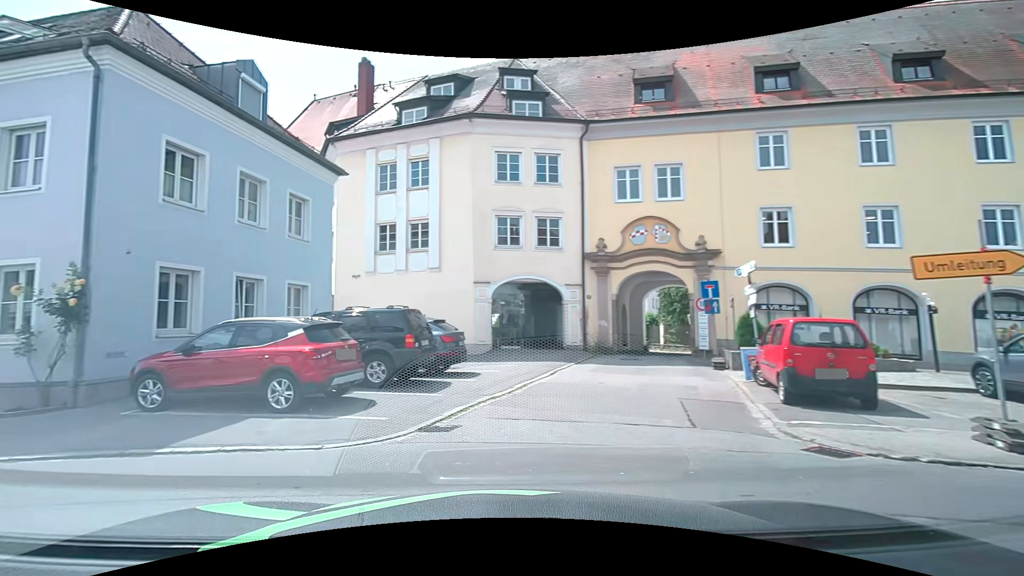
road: secondary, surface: asphalt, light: Day
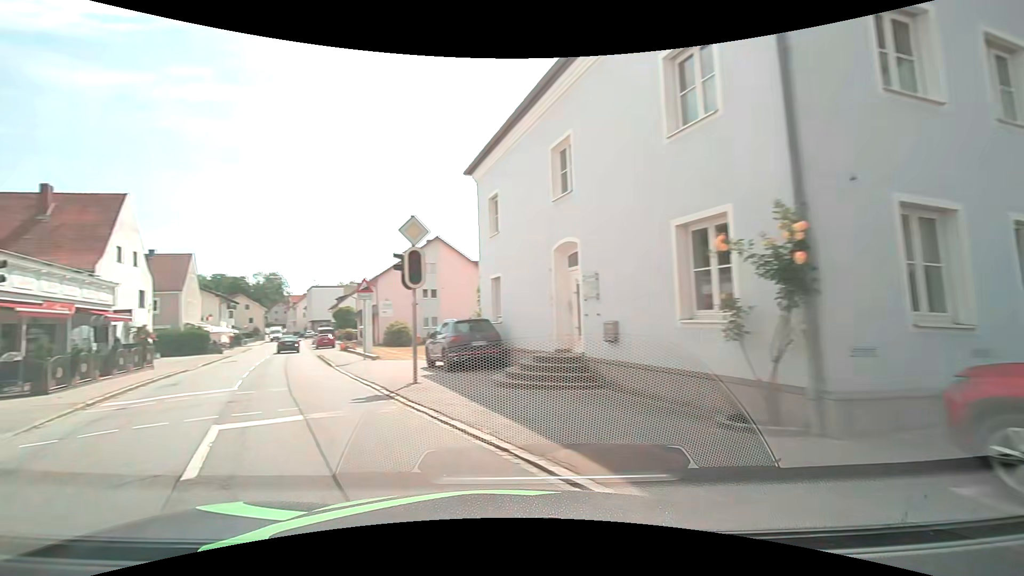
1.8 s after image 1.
(-3.4, +5.3) m; -62°
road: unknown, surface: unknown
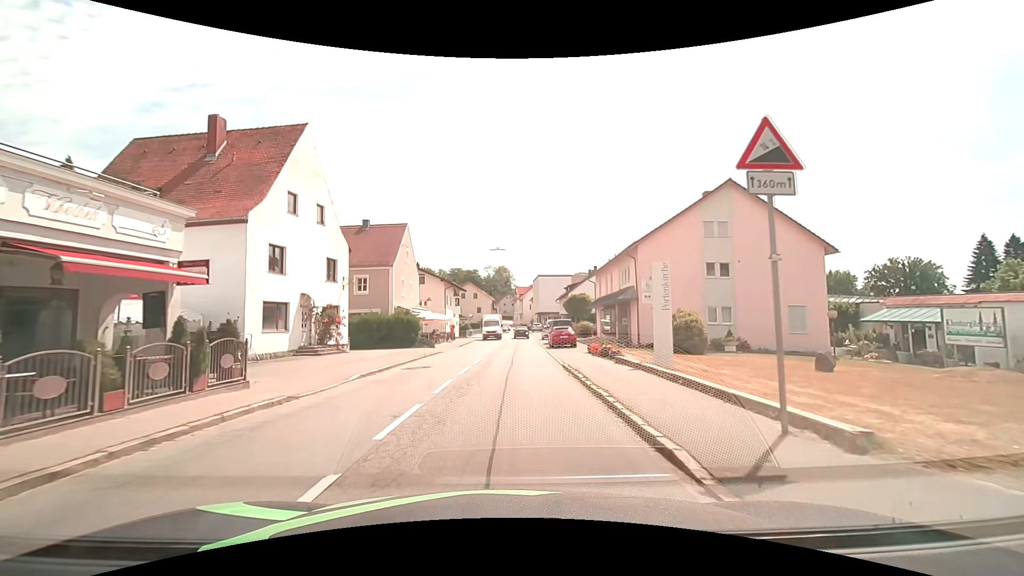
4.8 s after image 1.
(-6.9, +17.8) m; -26°
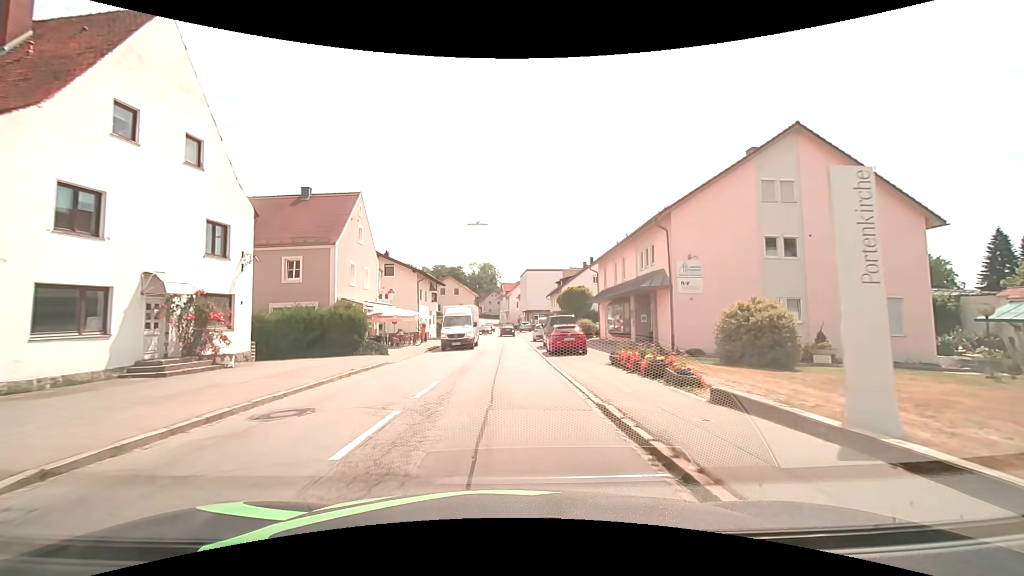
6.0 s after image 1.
(+0.3, +10.0) m; +2°
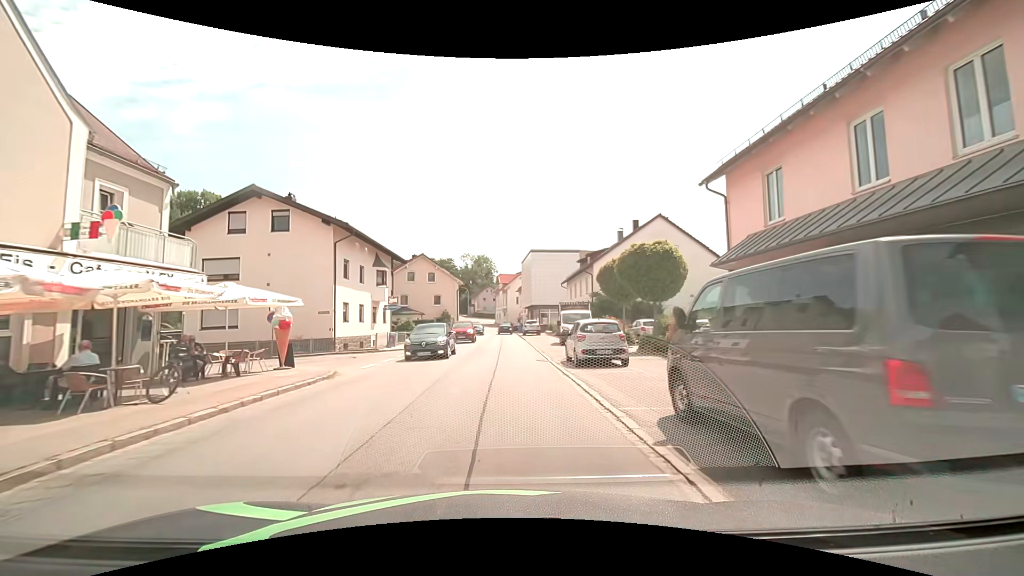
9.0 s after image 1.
(+0.1, +26.7) m; +1°
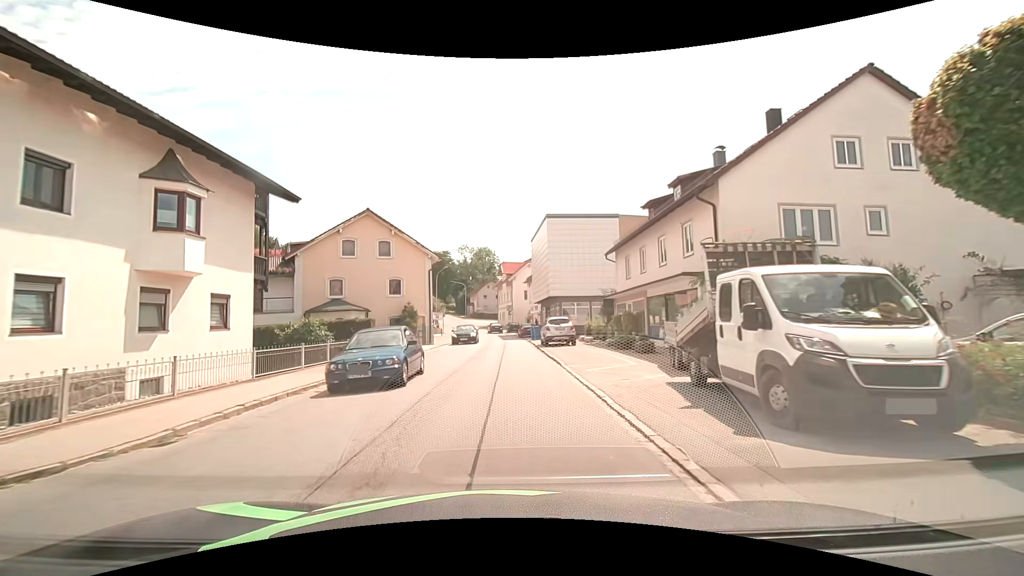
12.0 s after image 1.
(-0.1, +24.4) m; -1°
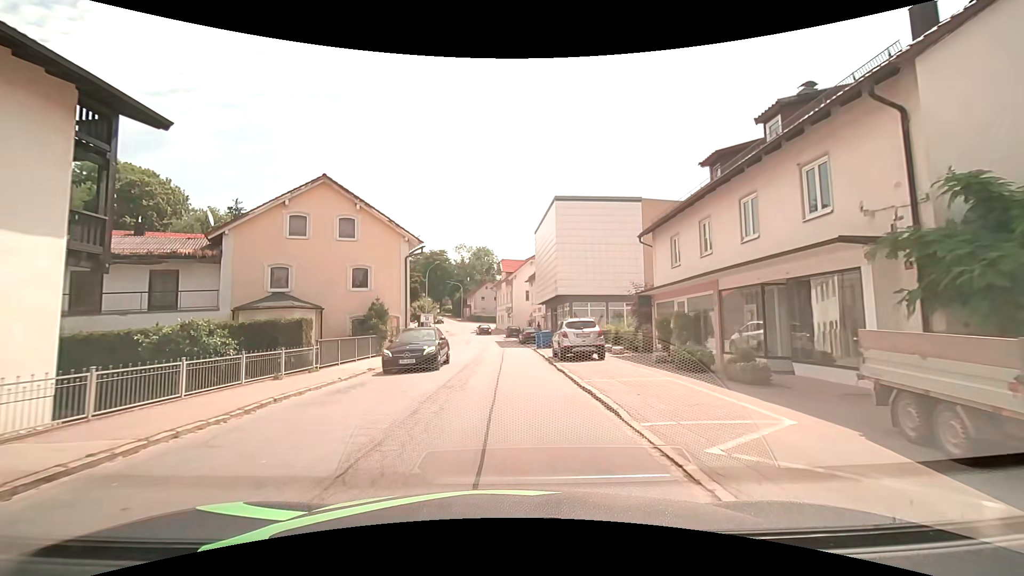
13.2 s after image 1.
(-0.1, +8.5) m; 0°
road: secondary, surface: asphalt
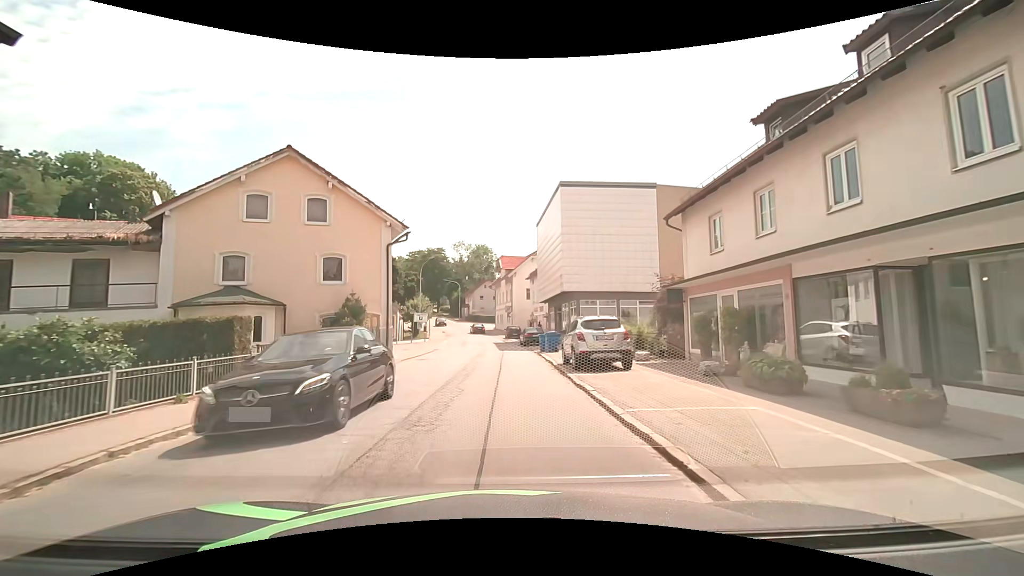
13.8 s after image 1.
(0.0, +4.3) m; 0°
(0, +10) (0, +20) (0, +30) (-1, +40) (-1, +50) (-2, +60) (-4, +70) (-5, +80) (-6, +90) (-2, +99) m
